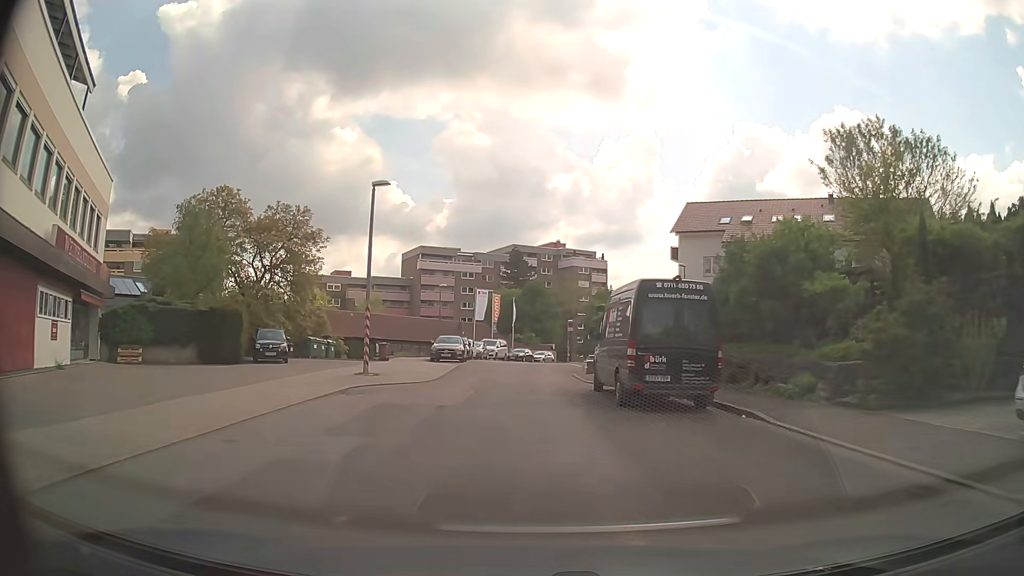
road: residential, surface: asphalt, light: Day
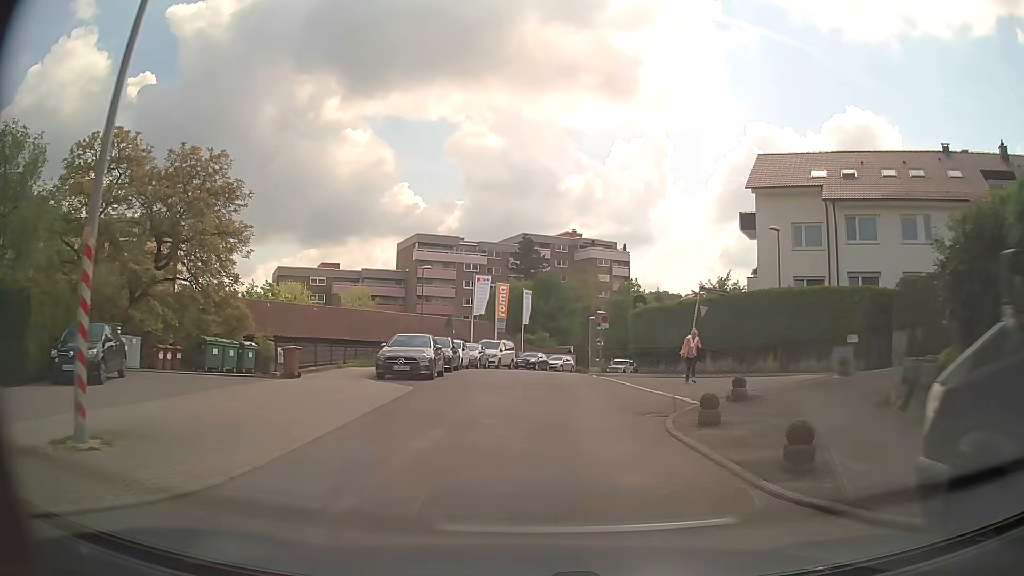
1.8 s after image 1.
(-0.3, +15.4) m; -2°
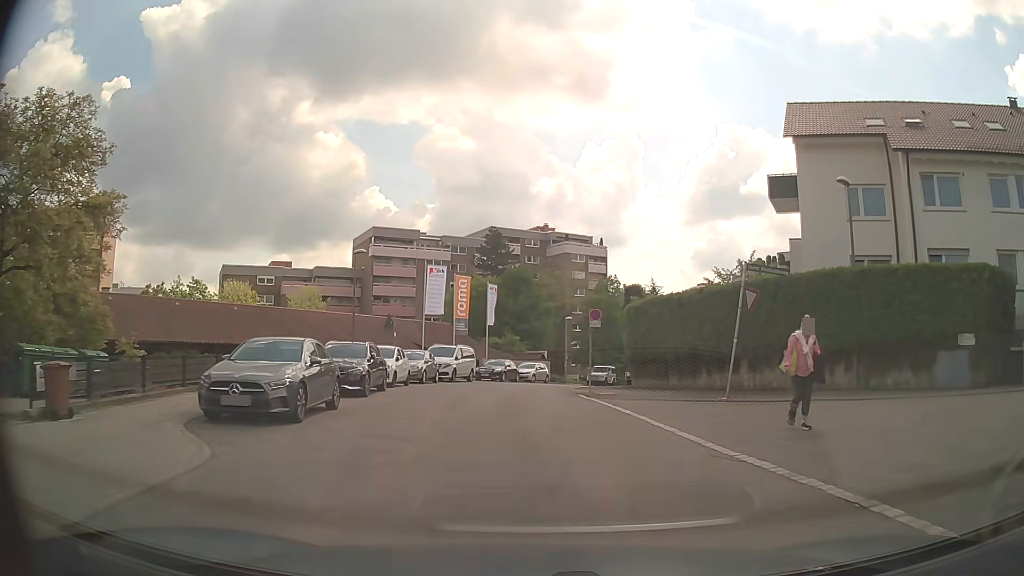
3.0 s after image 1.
(+0.4, +9.8) m; +3°
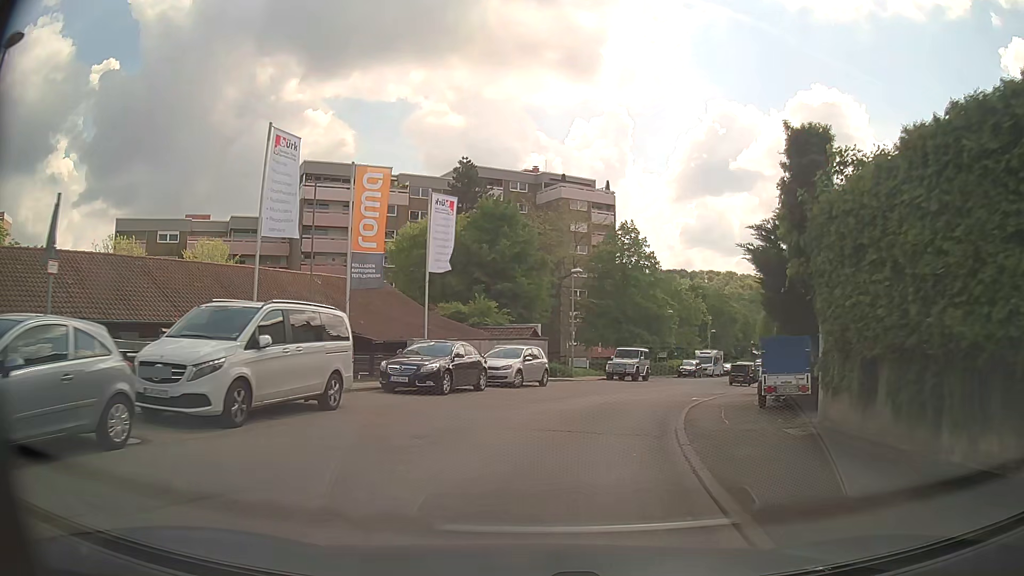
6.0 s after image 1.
(+0.2, +24.6) m; +2°
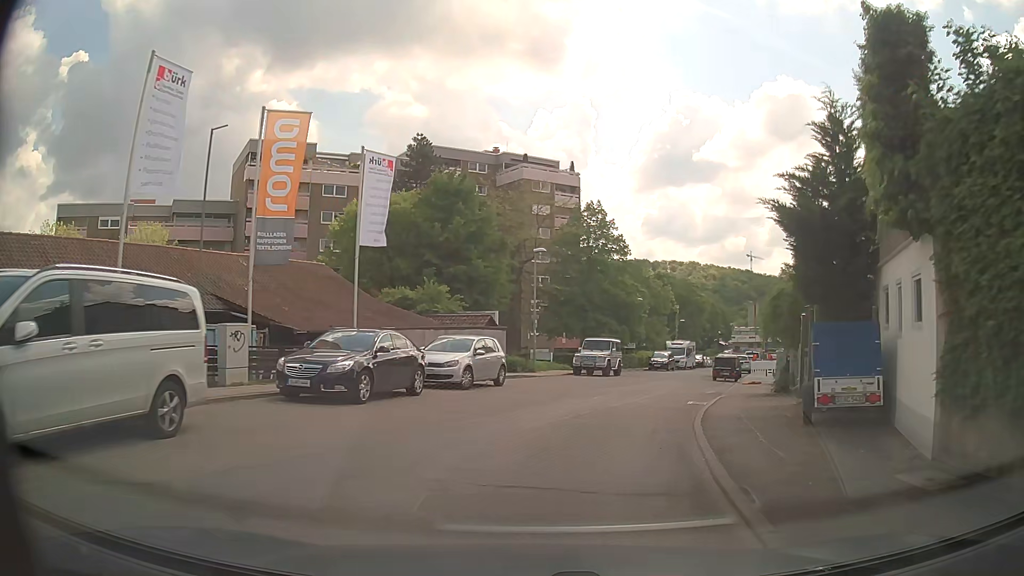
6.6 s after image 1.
(+0.1, +4.8) m; +3°
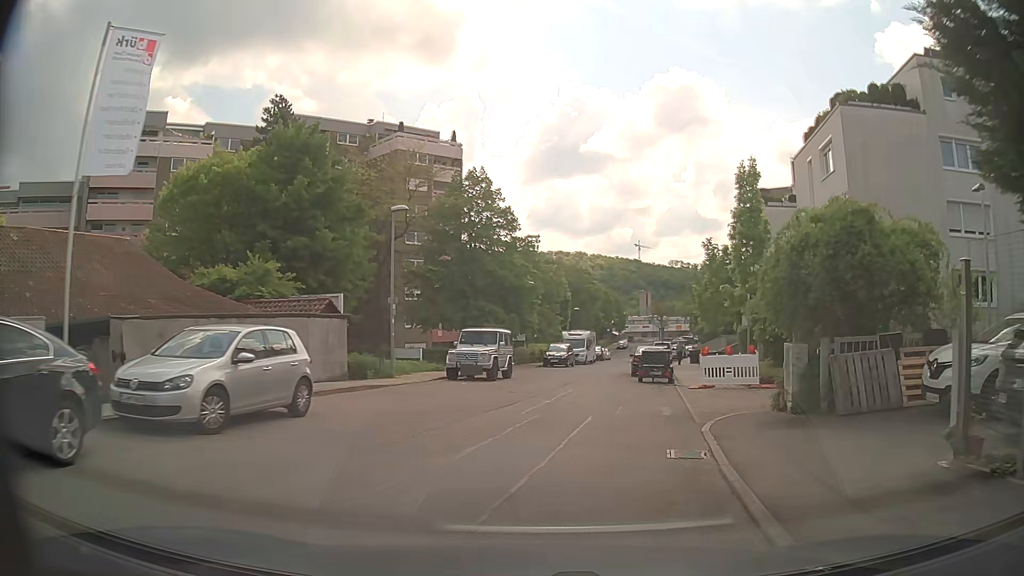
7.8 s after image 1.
(+0.6, +9.4) m; +8°
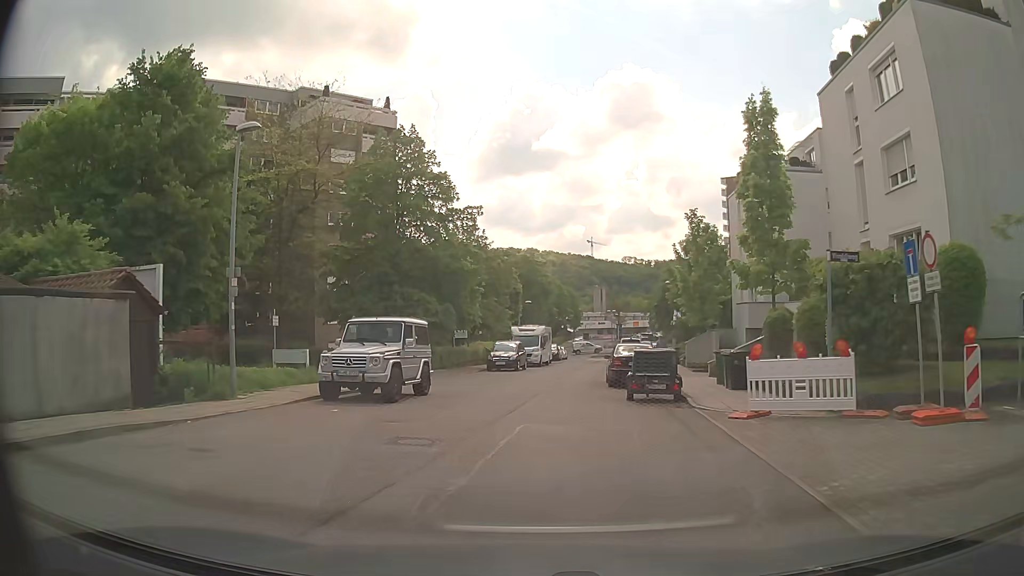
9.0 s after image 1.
(+0.7, +9.7) m; +5°
